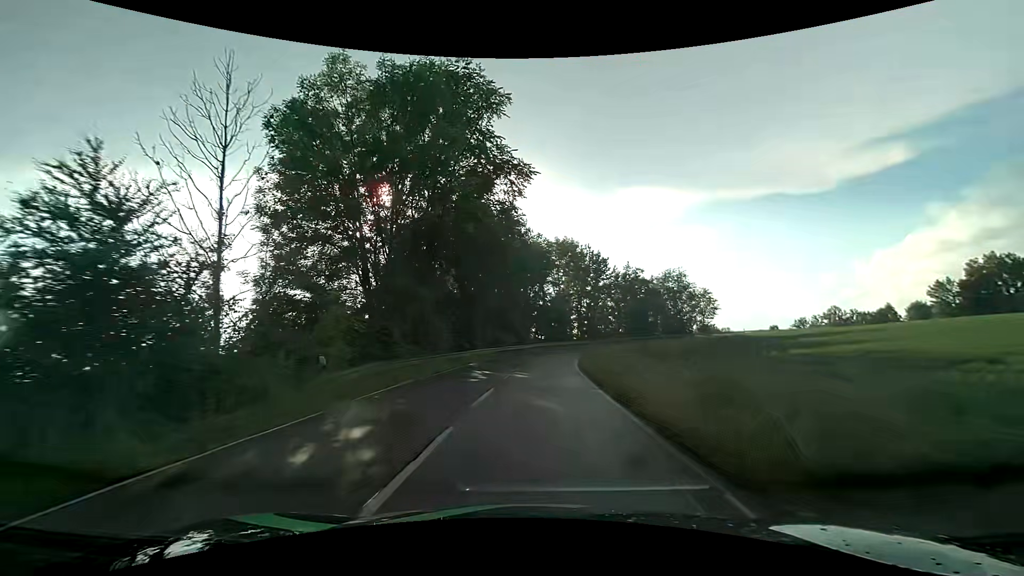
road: tertiary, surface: asphalt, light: Day
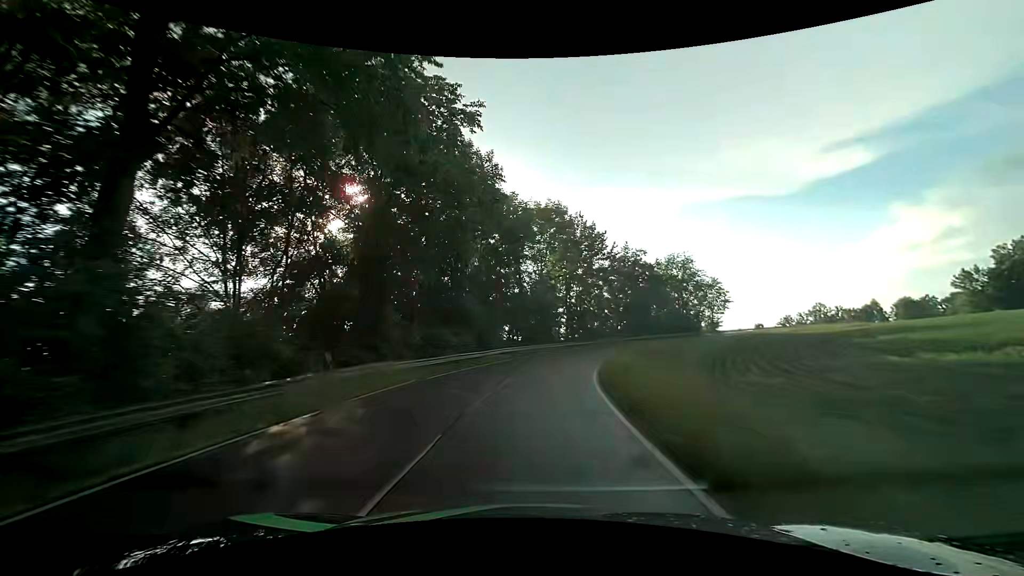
(+0.5, +19.4) m; +3°
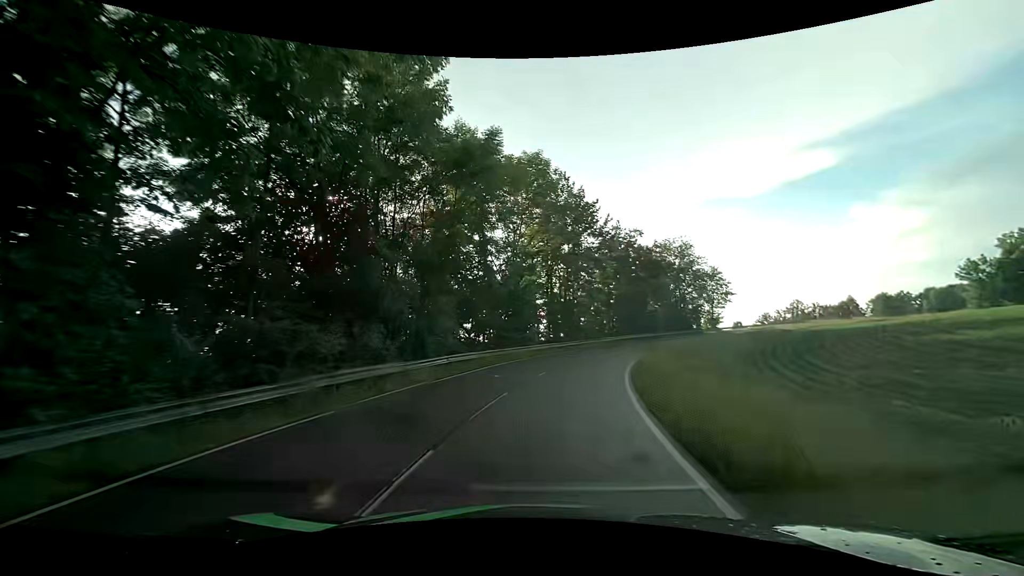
(+0.2, +13.1) m; +2°
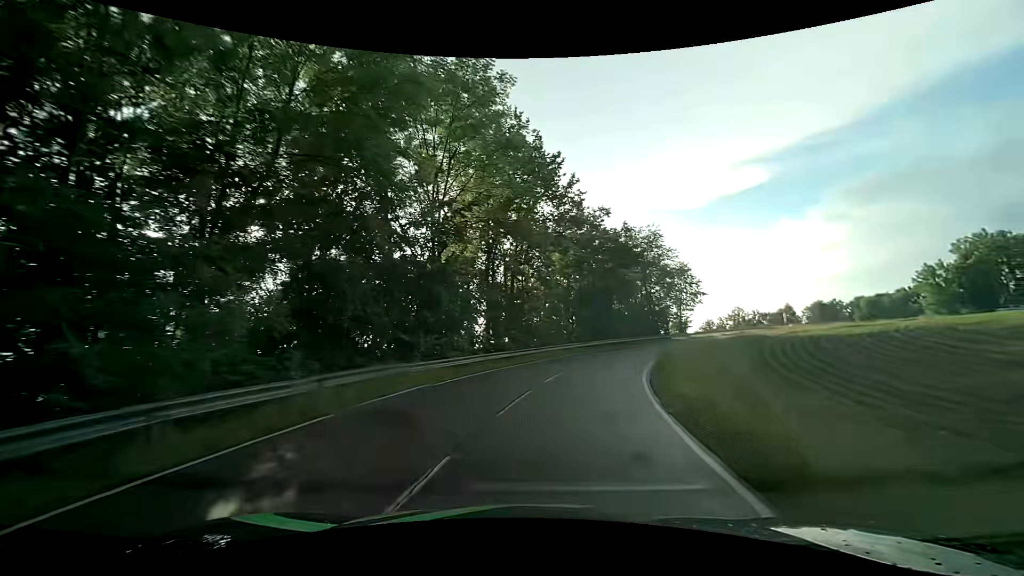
(+0.7, +12.9) m; +6°
(+1, +10) (+2, +20) (+5, +29) (+9, +39) (+14, +47) (+19, +56) (+25, +64) (+32, +71) (+40, +77) (+48, +83) m
